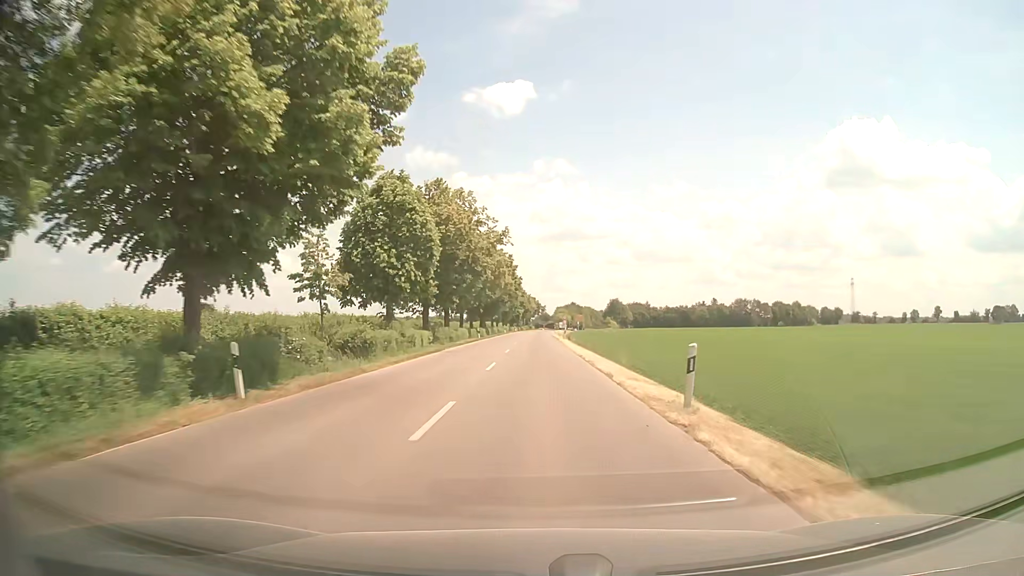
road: tertiary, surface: asphalt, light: Day
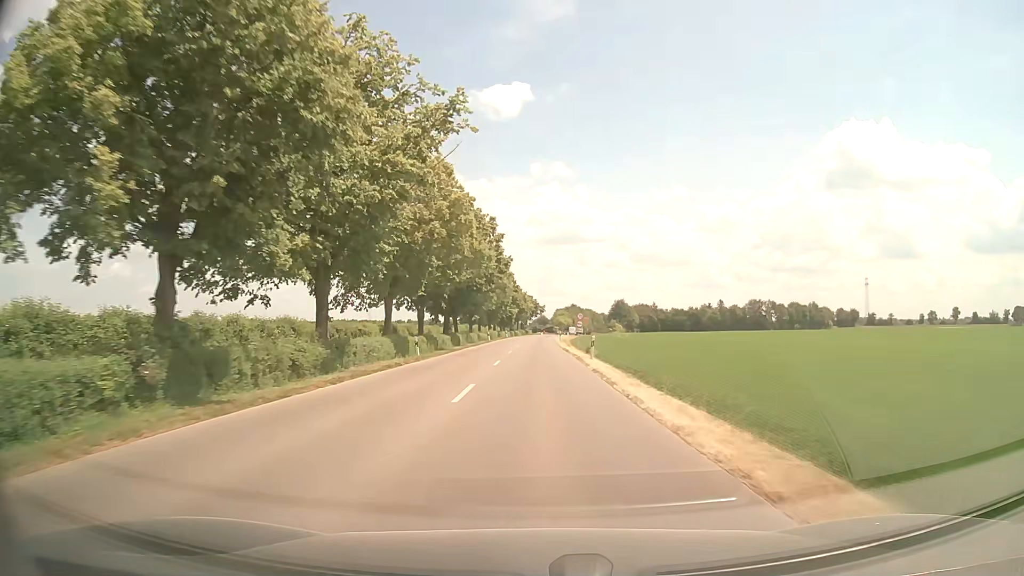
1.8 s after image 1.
(-0.1, +31.4) m; 0°
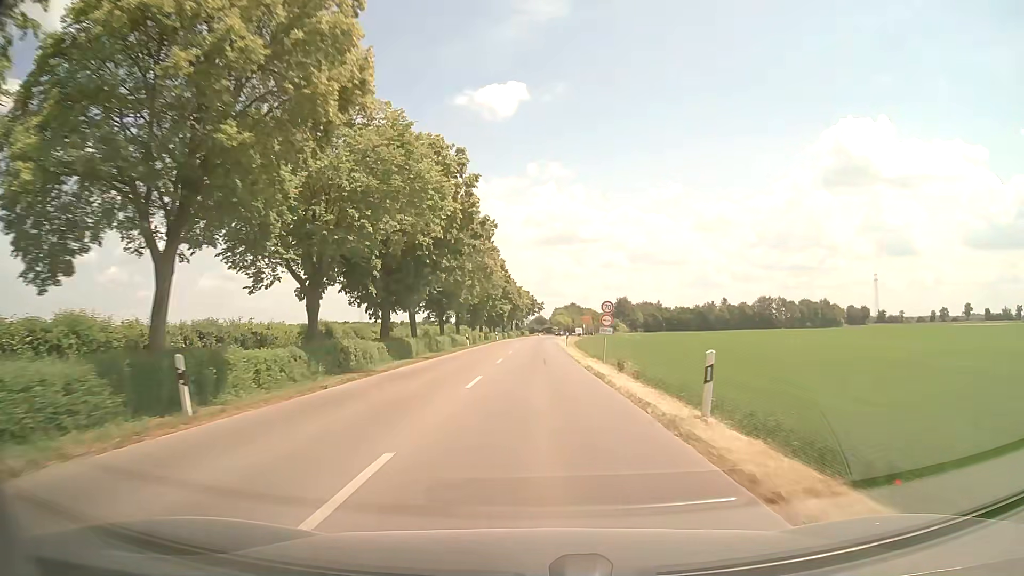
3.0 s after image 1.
(+0.1, +20.9) m; 0°
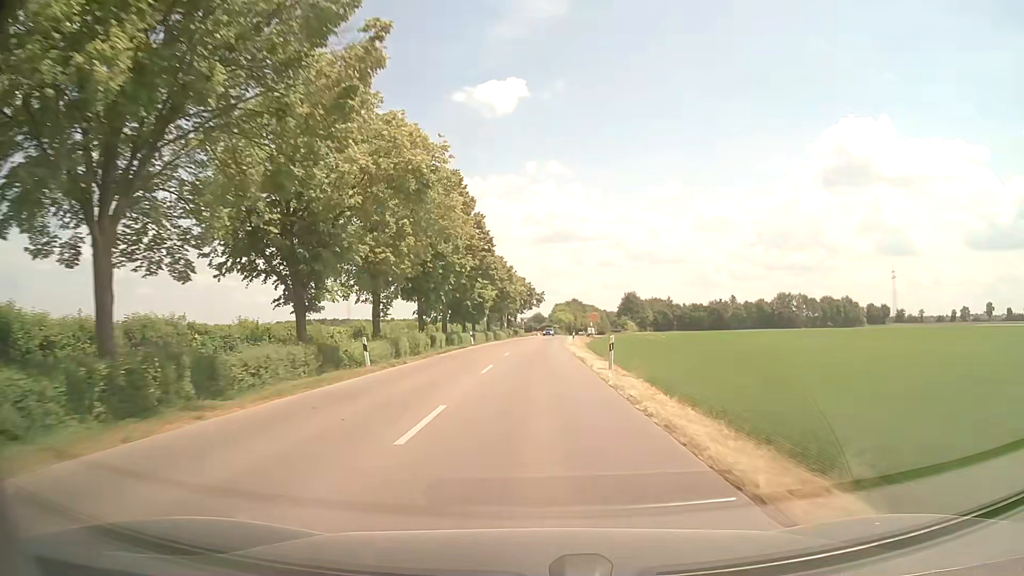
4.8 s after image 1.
(+0.1, +31.6) m; 0°
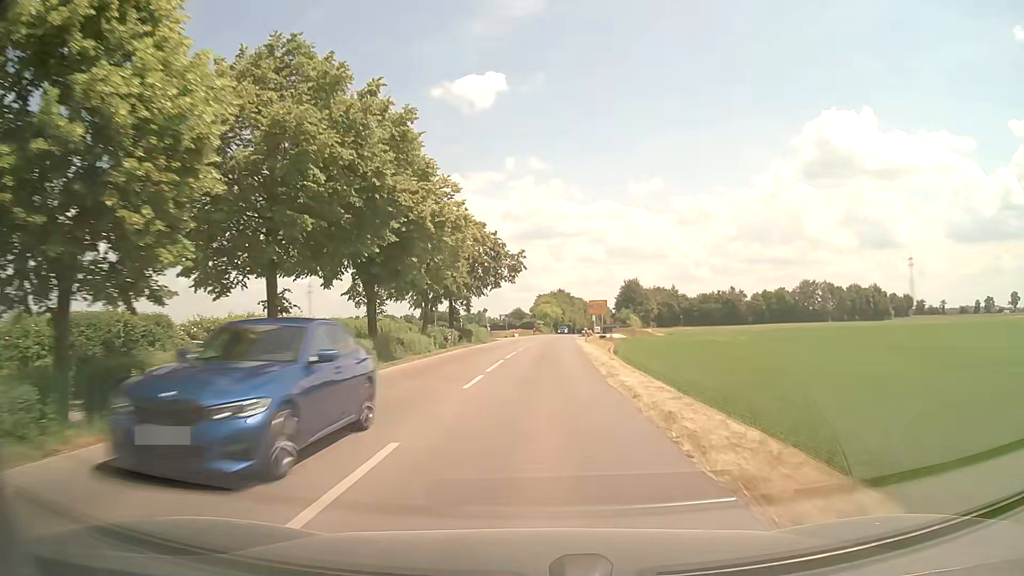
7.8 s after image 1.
(+0.4, +51.6) m; +1°
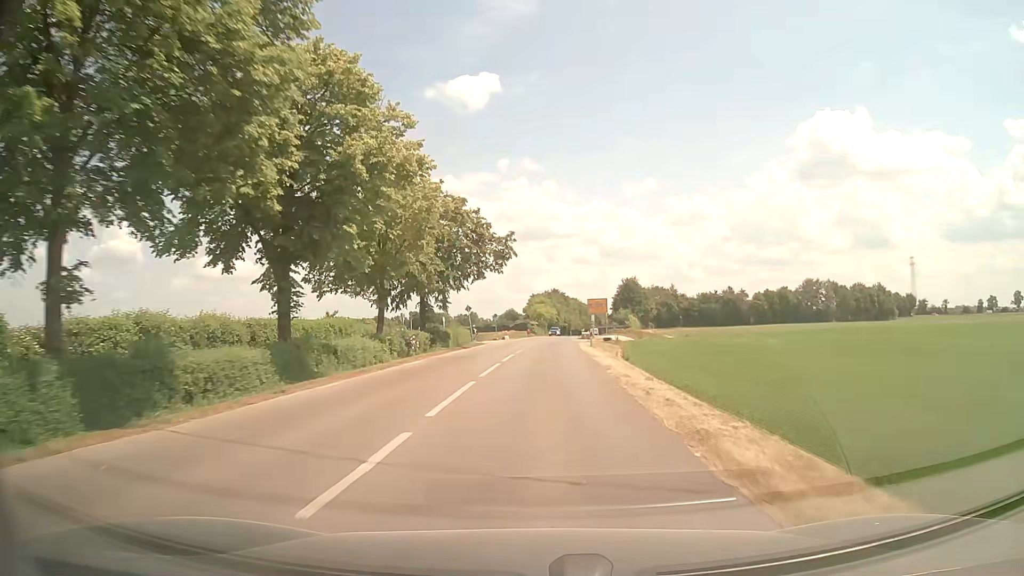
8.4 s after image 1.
(+0.1, +9.9) m; +1°
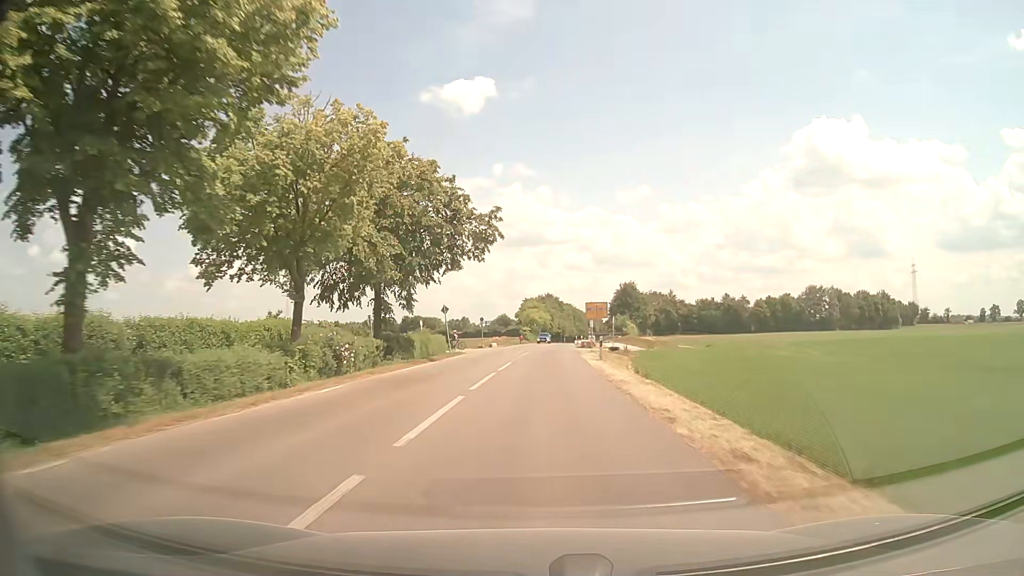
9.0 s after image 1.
(0.0, +9.8) m; 0°
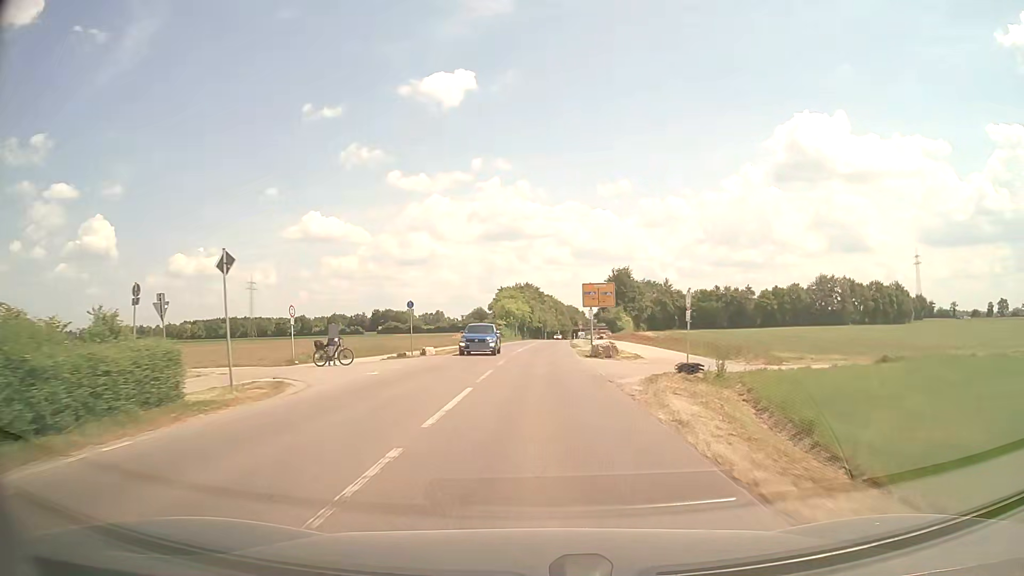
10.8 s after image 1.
(+0.7, +28.6) m; +2°
(0, +10) (0, +20) (0, +30) (+1, +40) (+1, +50) (+1, +60) (+2, +70) (+2, +80) (+3, +90) (+4, +100) m
